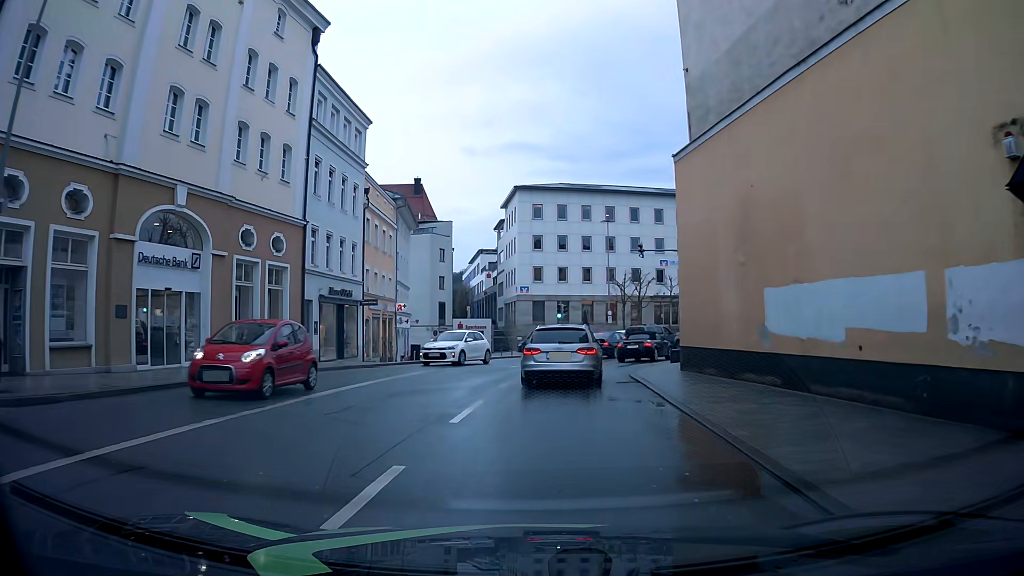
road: primary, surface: asphalt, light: Day
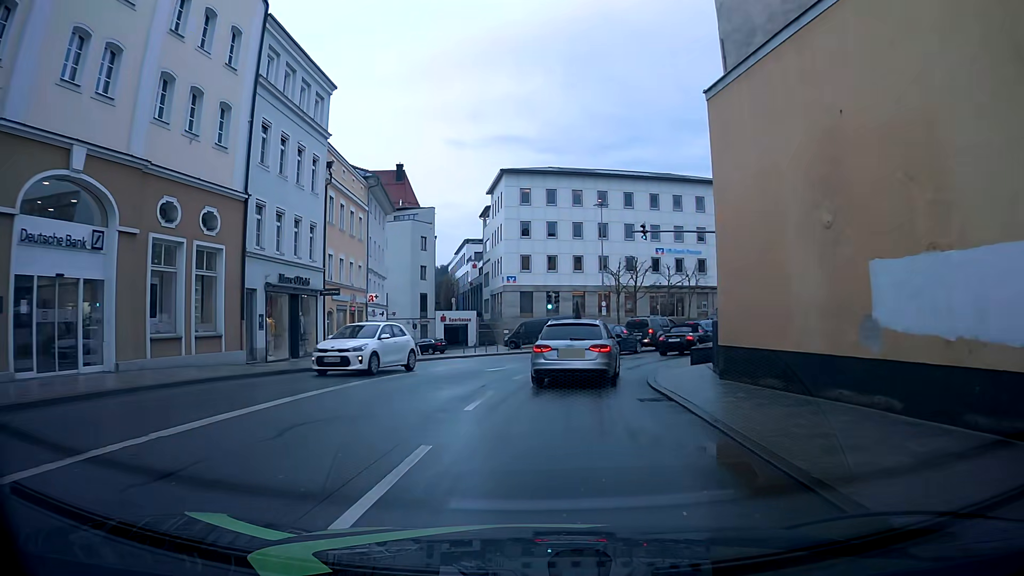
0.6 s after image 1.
(+0.1, +5.1) m; +2°
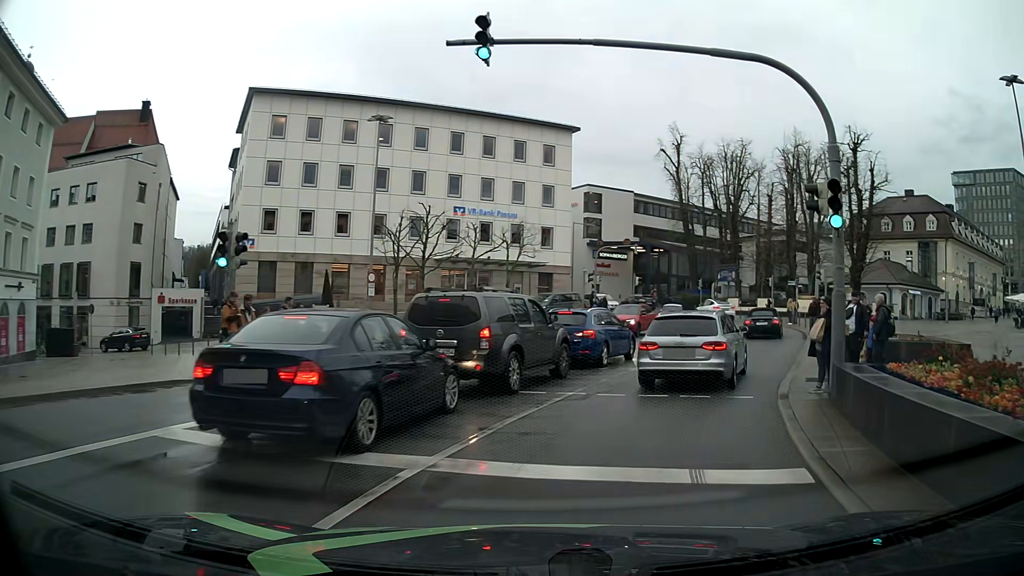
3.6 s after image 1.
(+2.6, +22.8) m; +19°
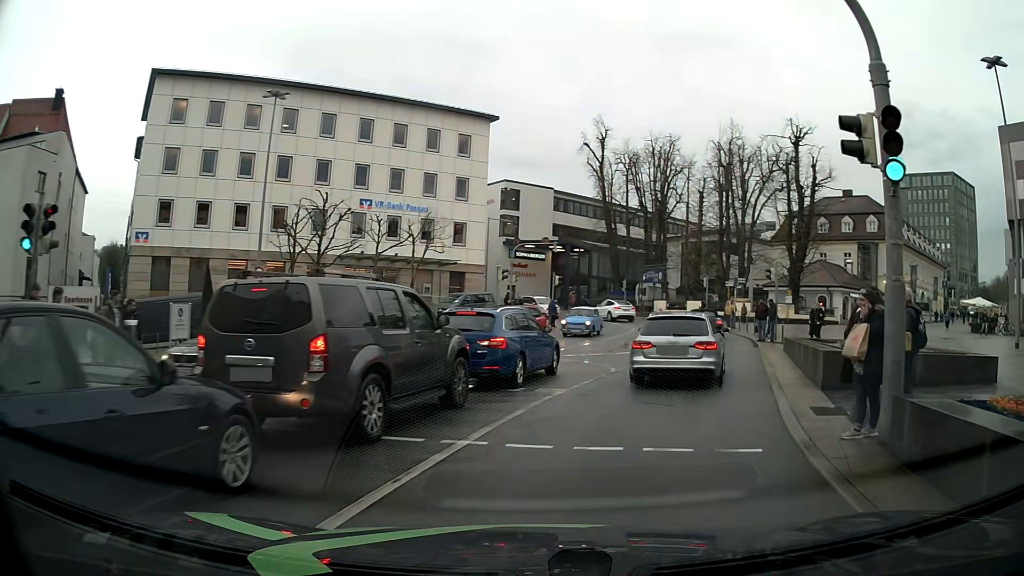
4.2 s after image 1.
(+0.3, +4.4) m; +7°
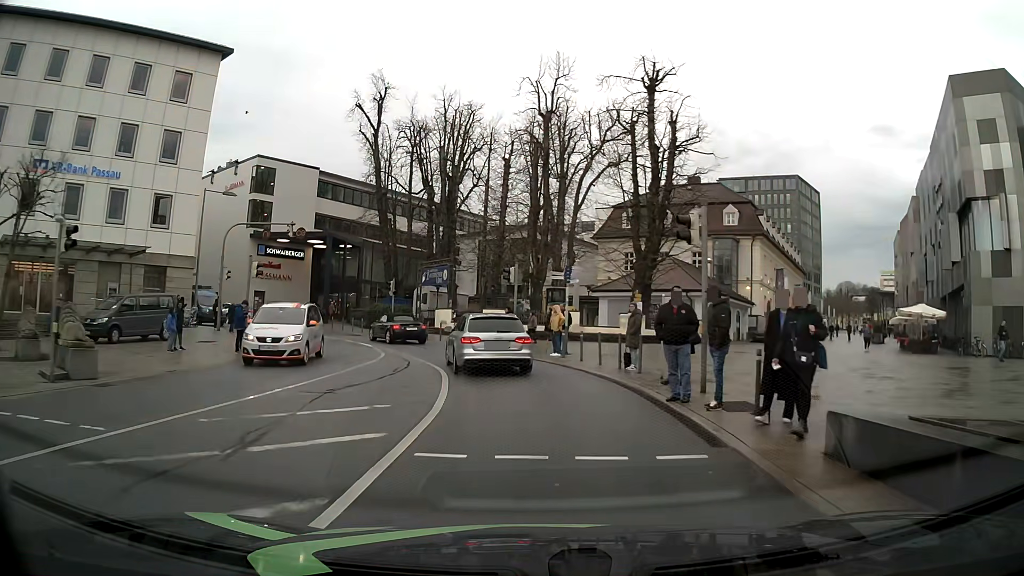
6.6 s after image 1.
(+4.0, +18.1) m; +17°
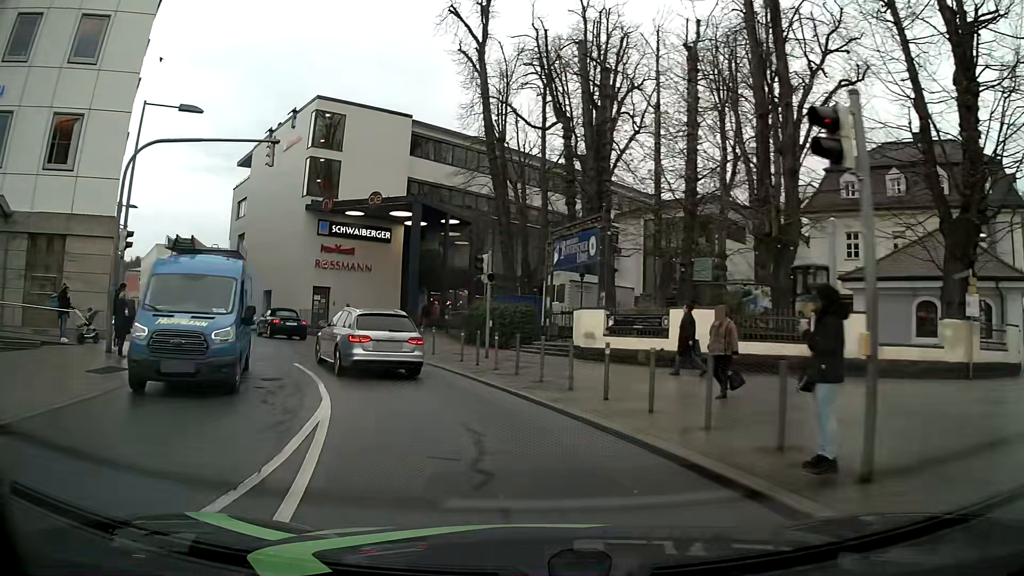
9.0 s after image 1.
(-1.8, +20.3) m; -13°
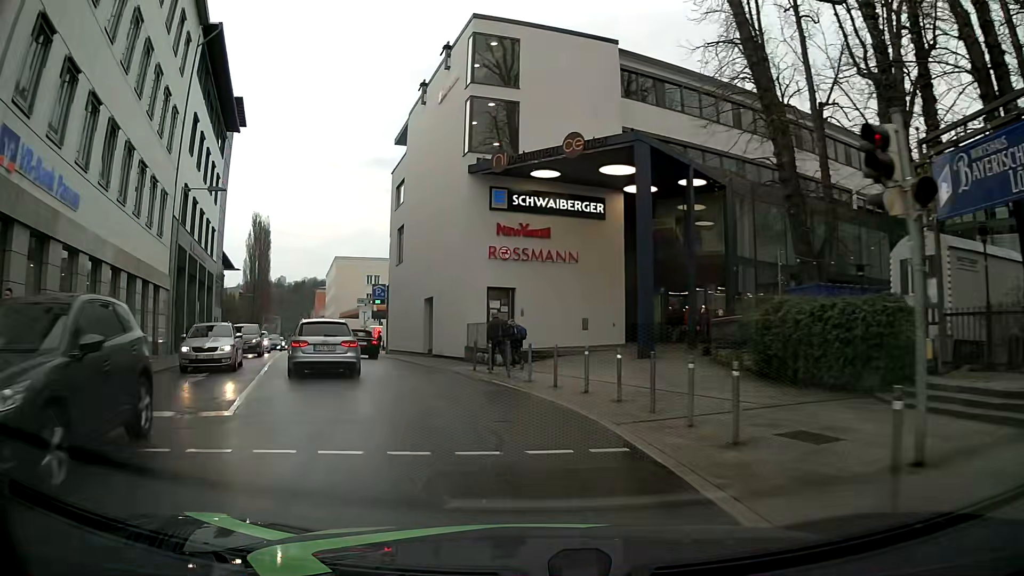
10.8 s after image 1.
(-2.5, +14.9) m; -19°
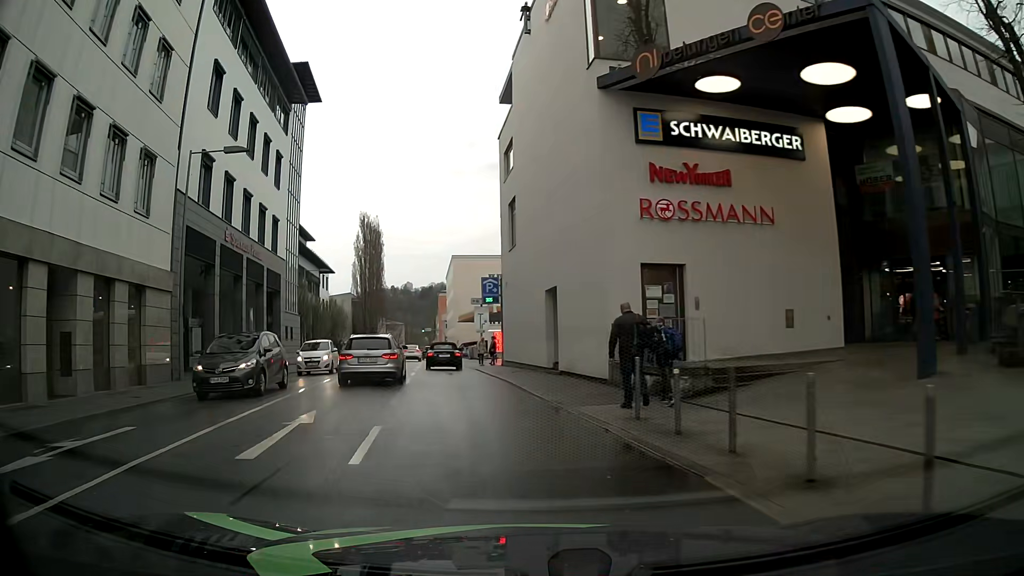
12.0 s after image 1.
(-0.9, +10.4) m; -11°
